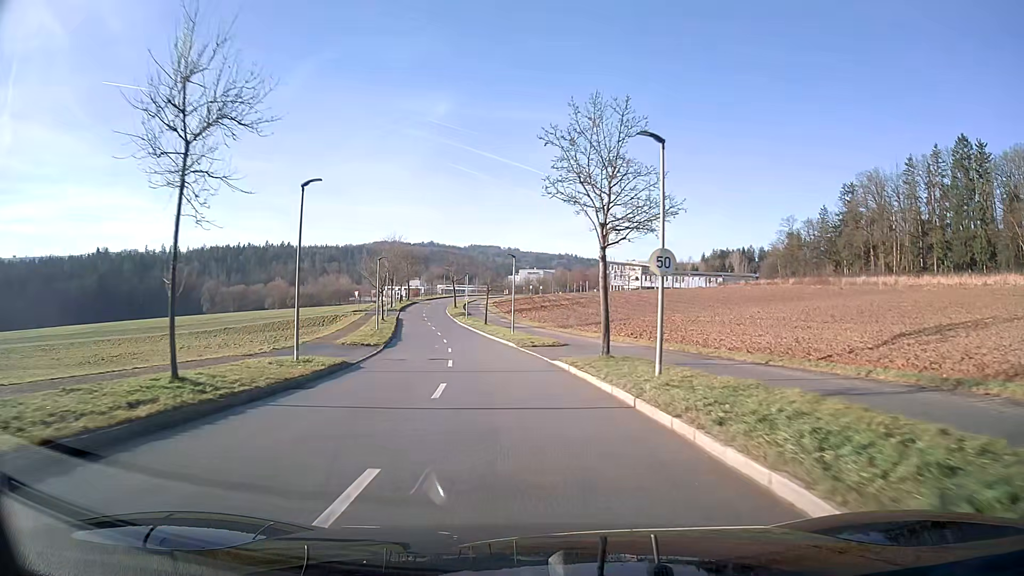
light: Day
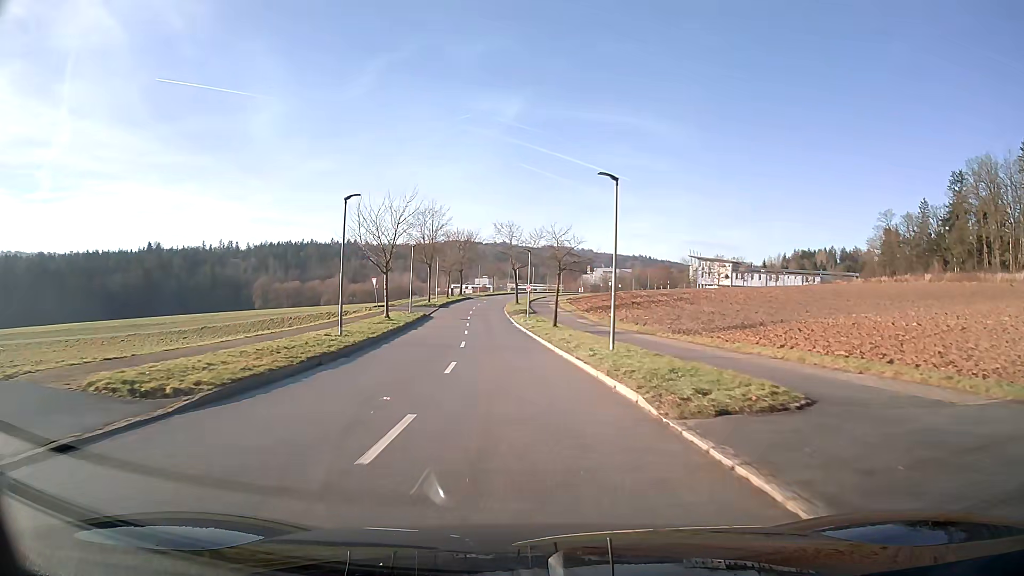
(-1.3, +24.3) m; -6°
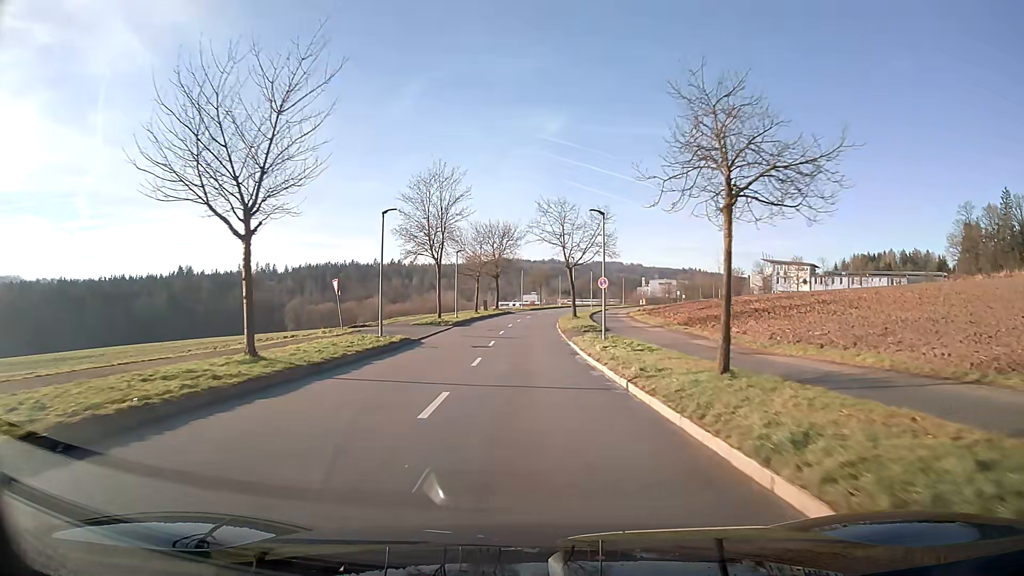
(-0.9, +24.5) m; -3°
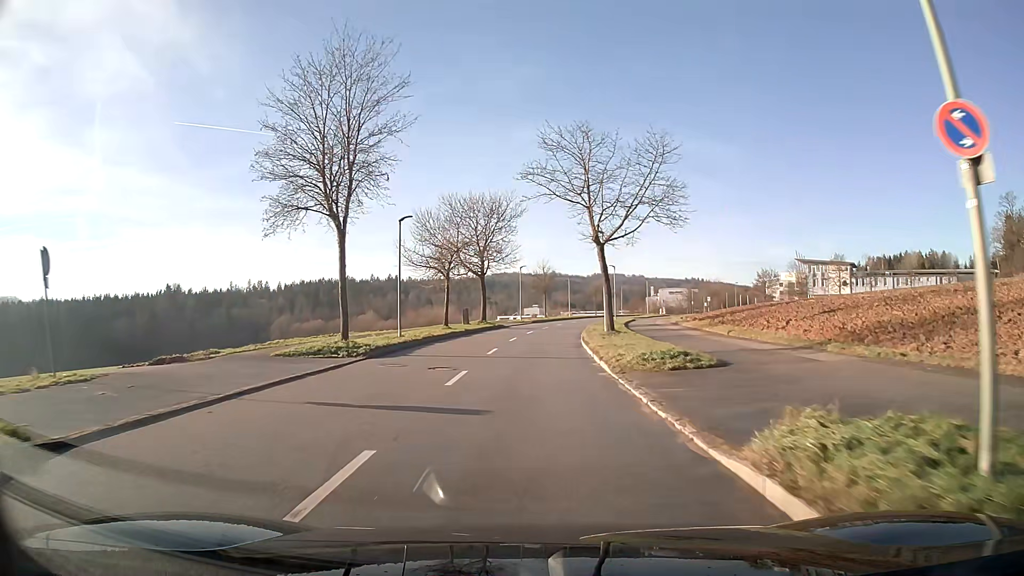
(0.0, +23.1) m; 0°
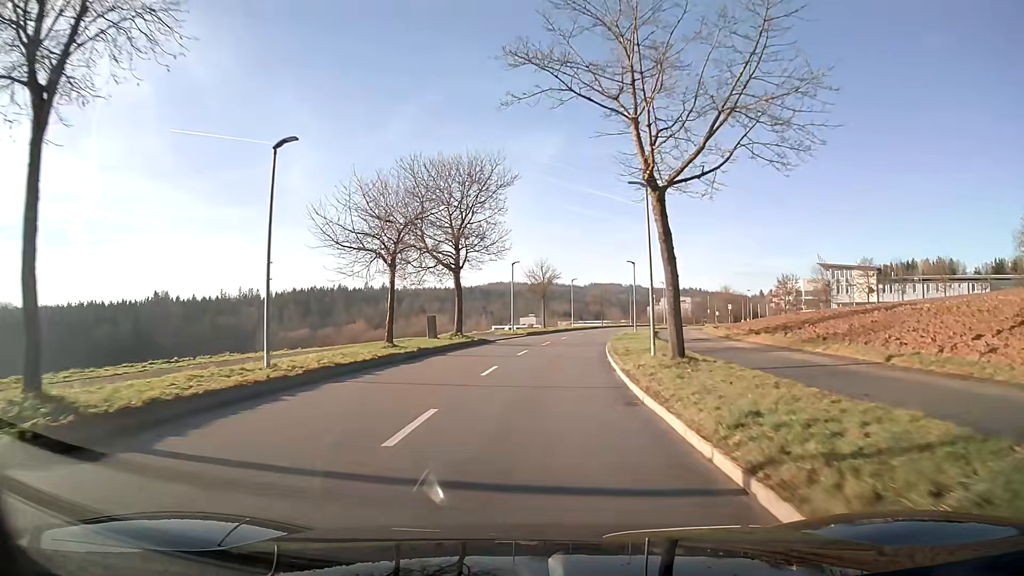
(0.0, +14.6) m; 0°
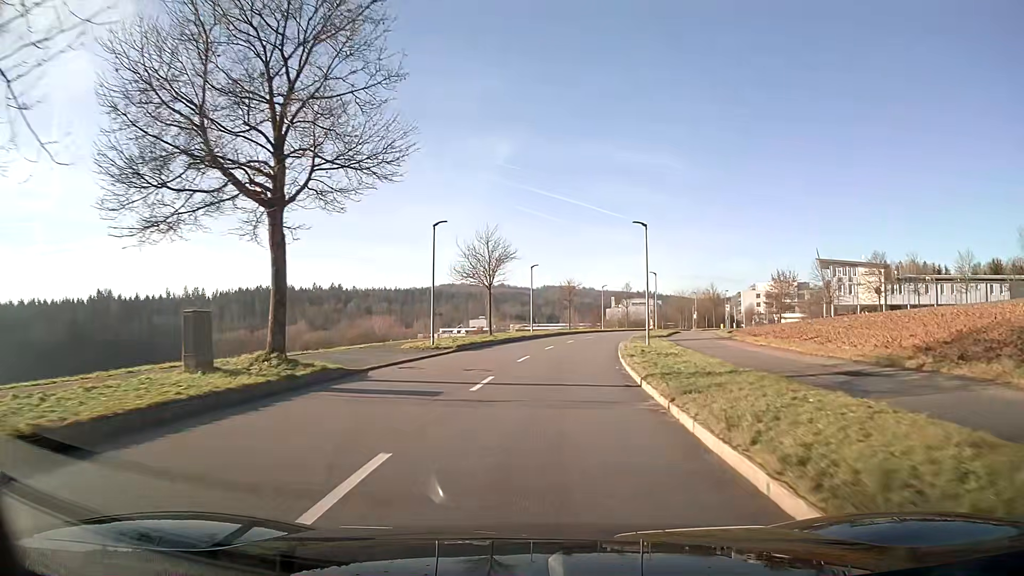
(+0.8, +21.4) m; +5°
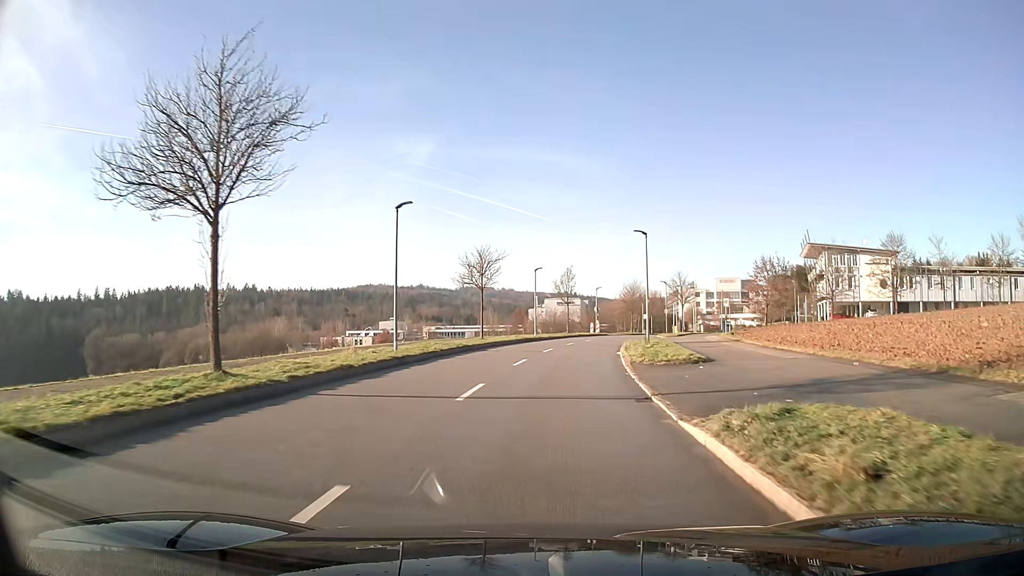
(+1.7, +28.3) m; +7°
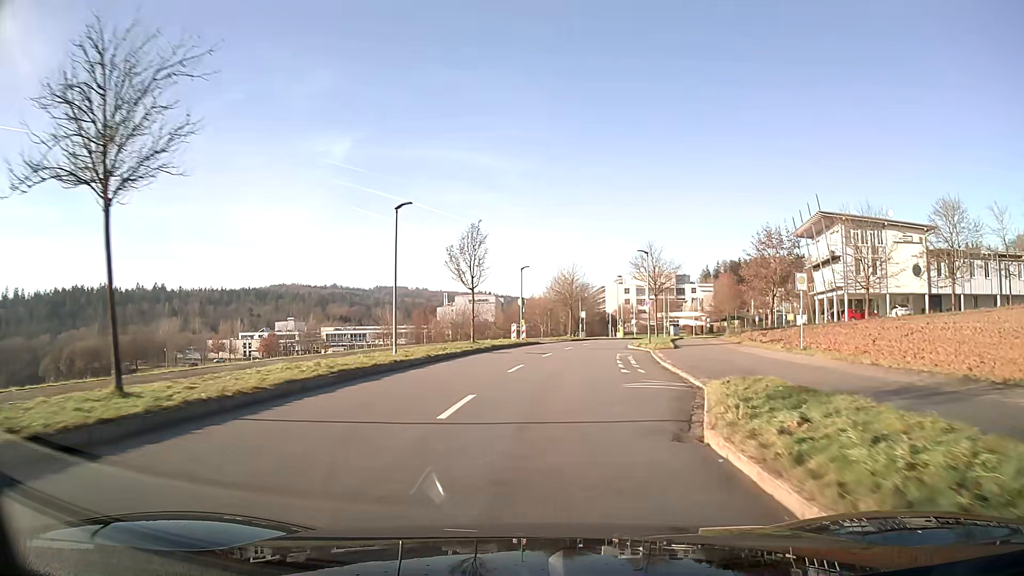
(+1.8, +28.9) m; +7°
(0, +10) (+1, +20) (+2, +30) (+3, +40) (+5, +50) (+8, +59) (+11, +69) (+14, +78) (+17, +88) (+21, +97) m
